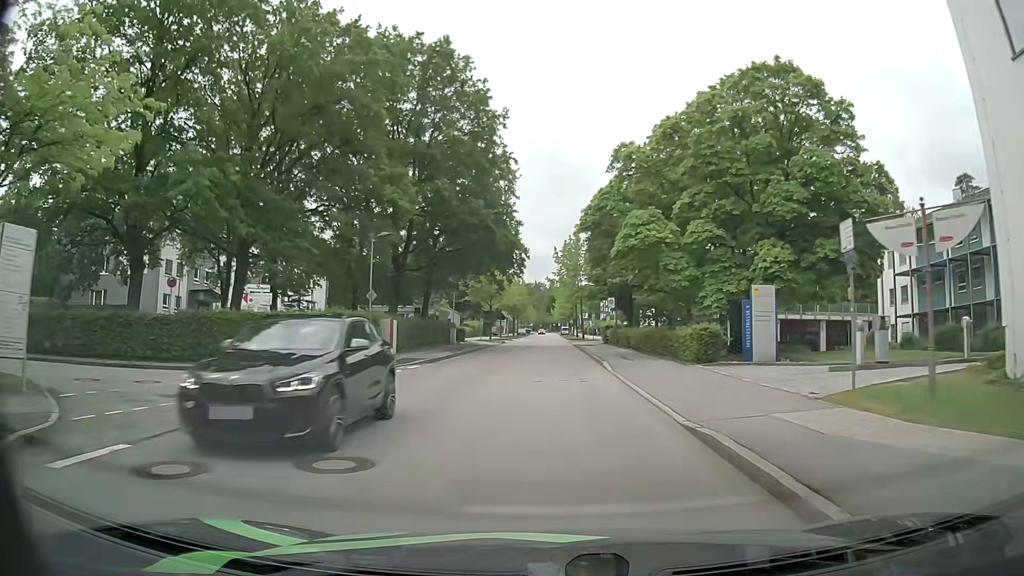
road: residential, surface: asphalt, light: Day
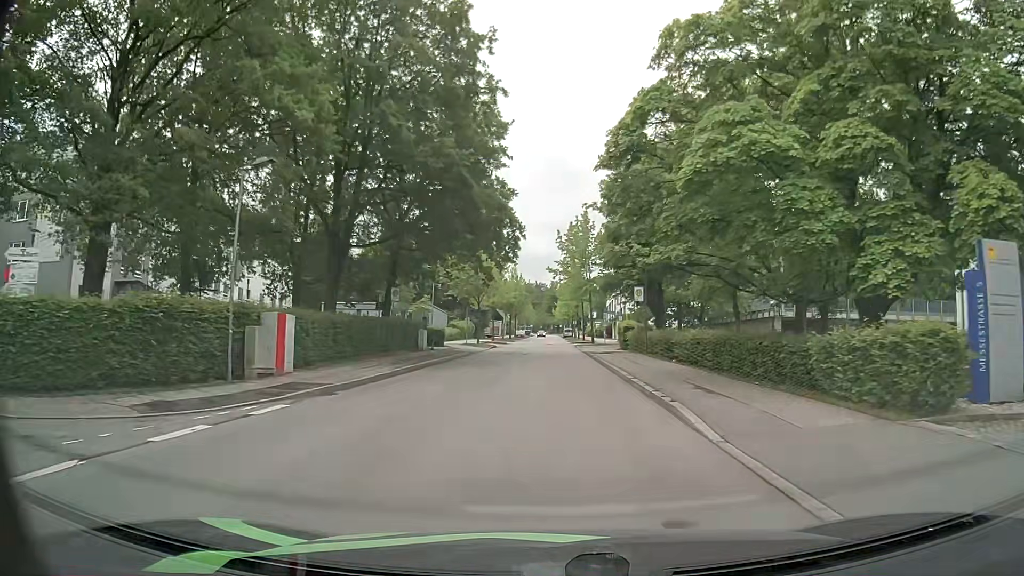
(+0.1, +13.1) m; 0°
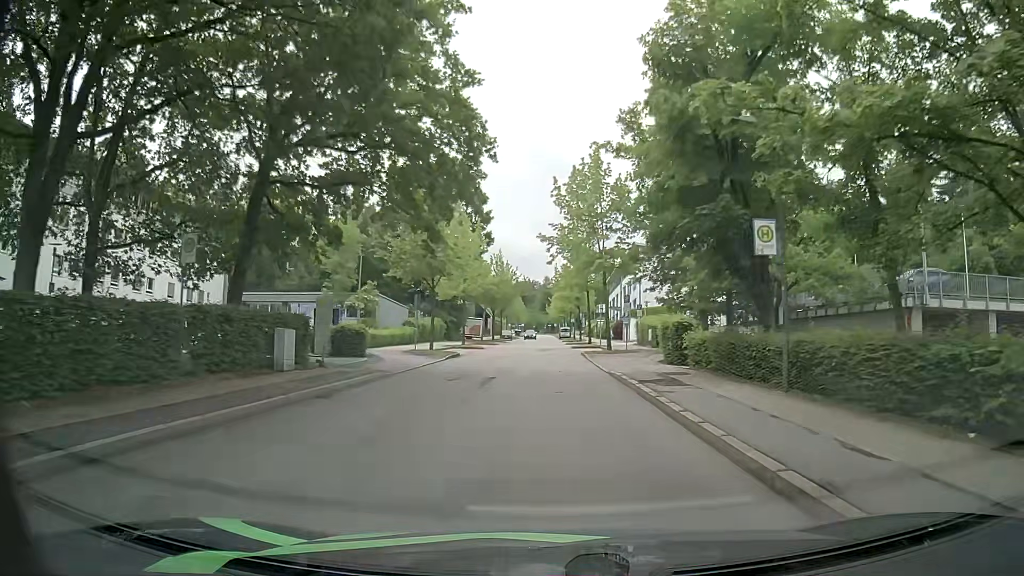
(+0.2, +19.8) m; 0°
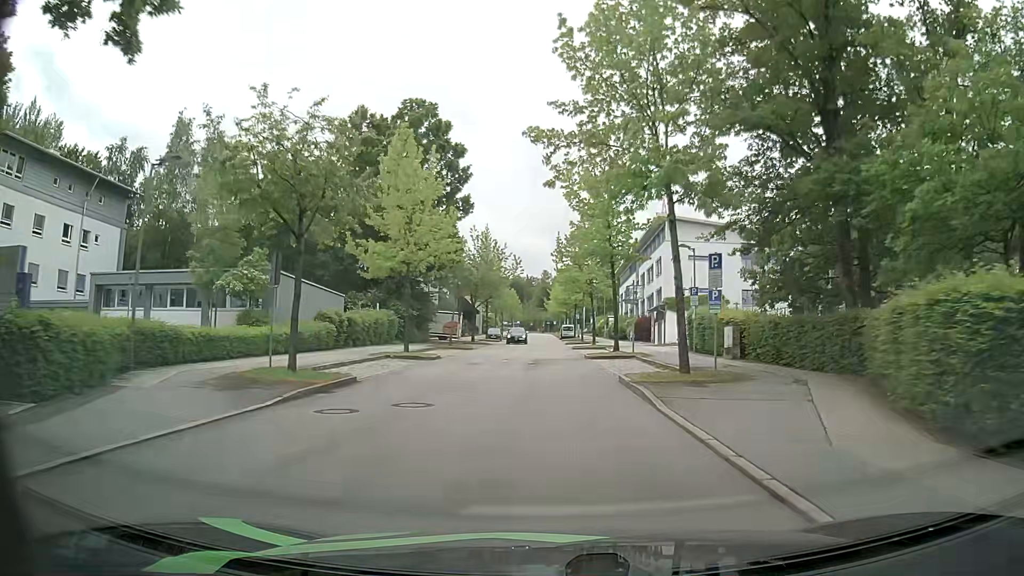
(+0.3, +20.1) m; 0°
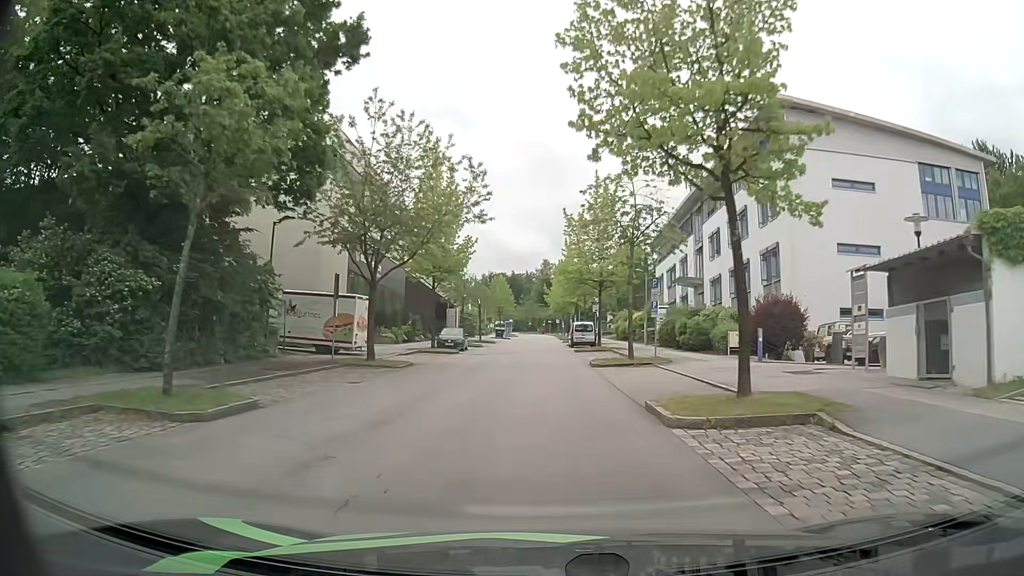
(+0.8, +34.2) m; +1°
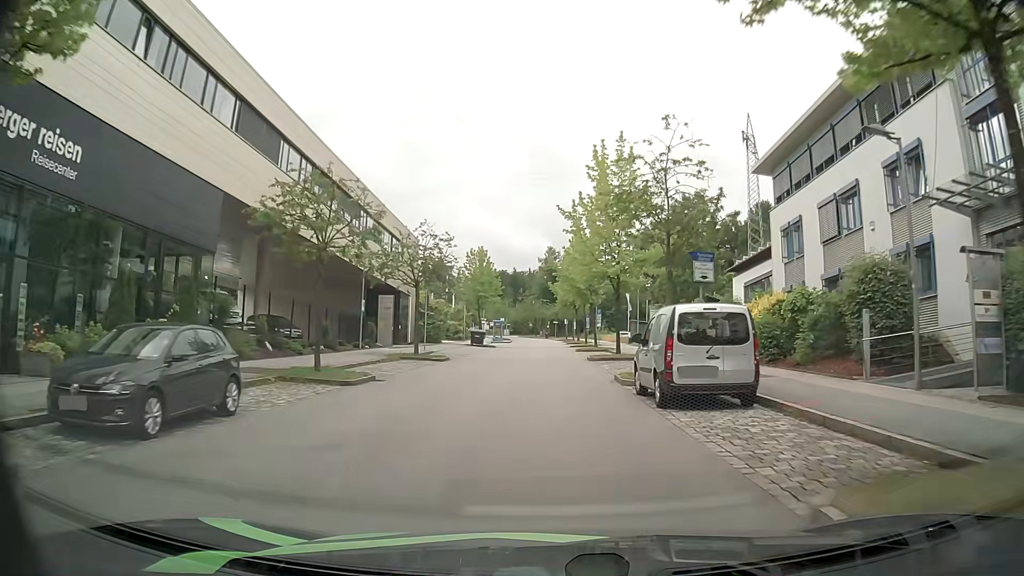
(-0.4, +34.9) m; -1°
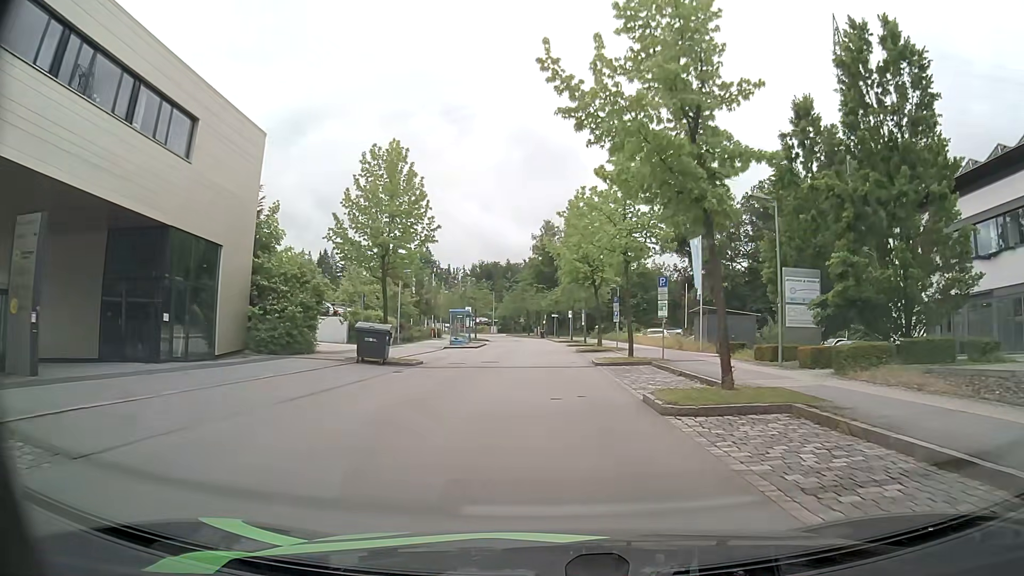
(+0.1, +34.3) m; 0°
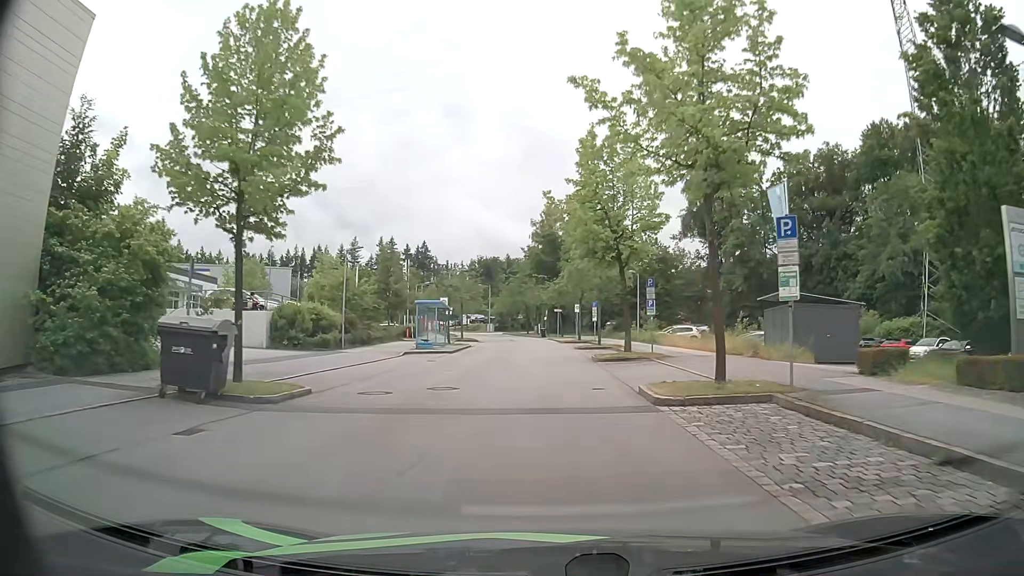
(0.0, +13.2) m; 0°
(0, +10) (0, +20) (0, +30) (0, +40) (0, +50) (-1, +60) (-2, +70) (-3, +80) (-5, +90) (-7, +100) m
